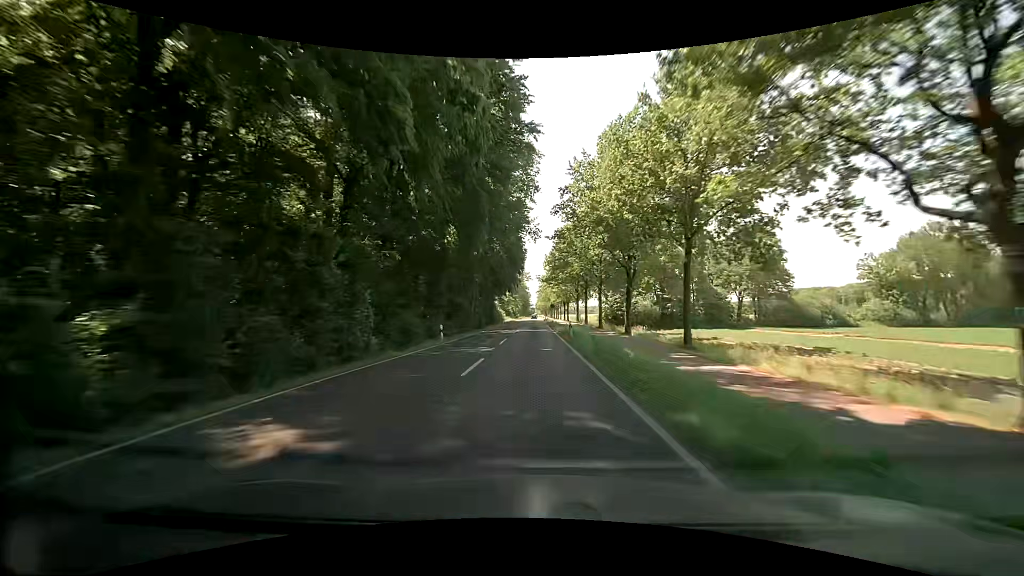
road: secondary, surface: asphalt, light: Day
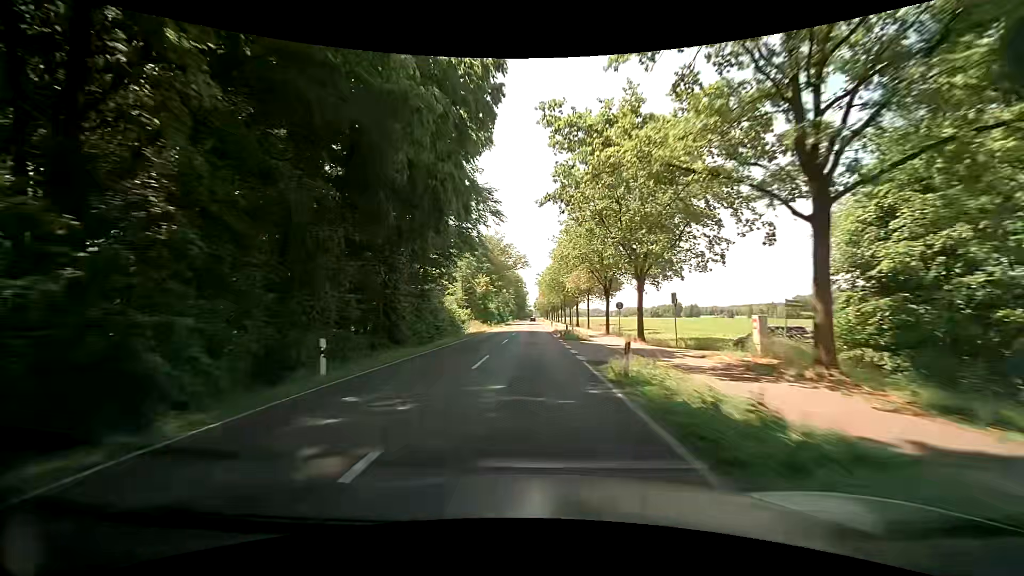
(-0.1, +70.2) m; +1°
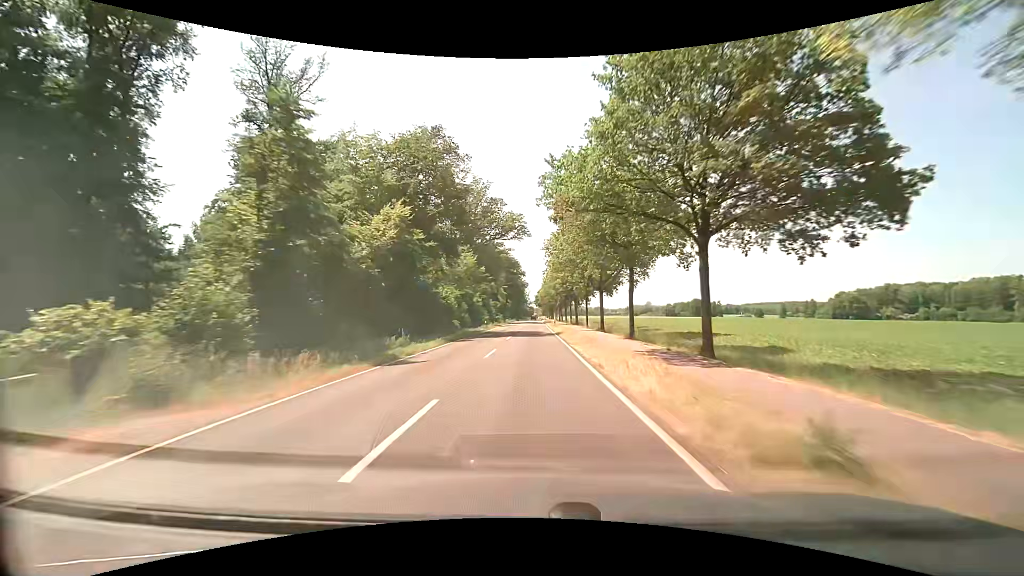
(-0.6, +57.0) m; -1°
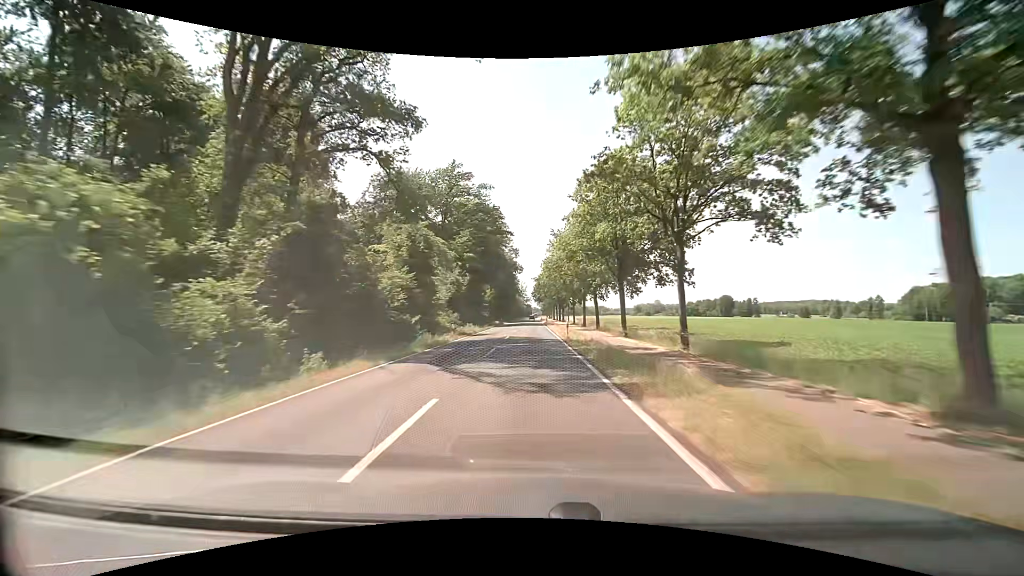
(0.0, +72.0) m; 0°
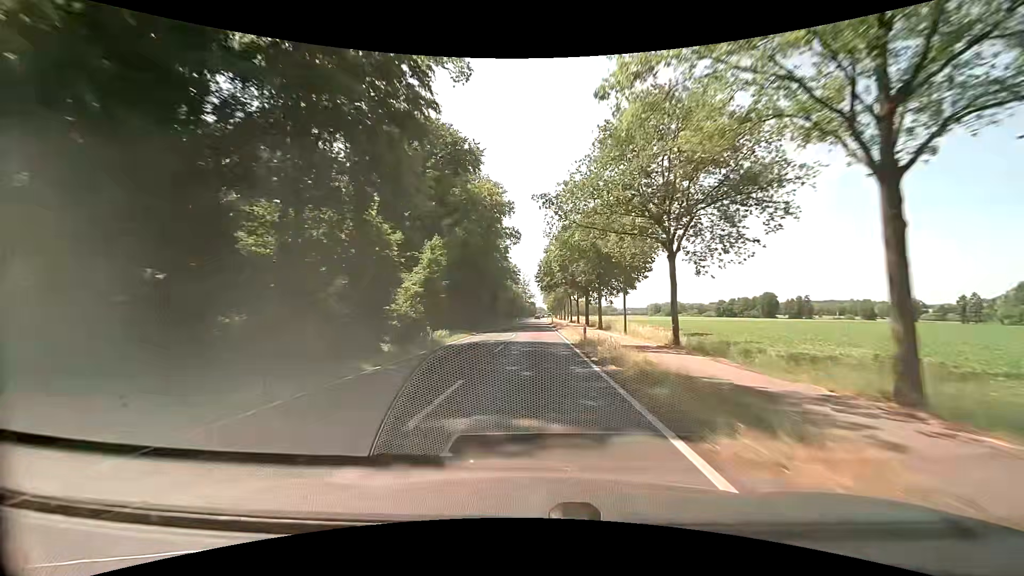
(-0.3, +58.1) m; -1°
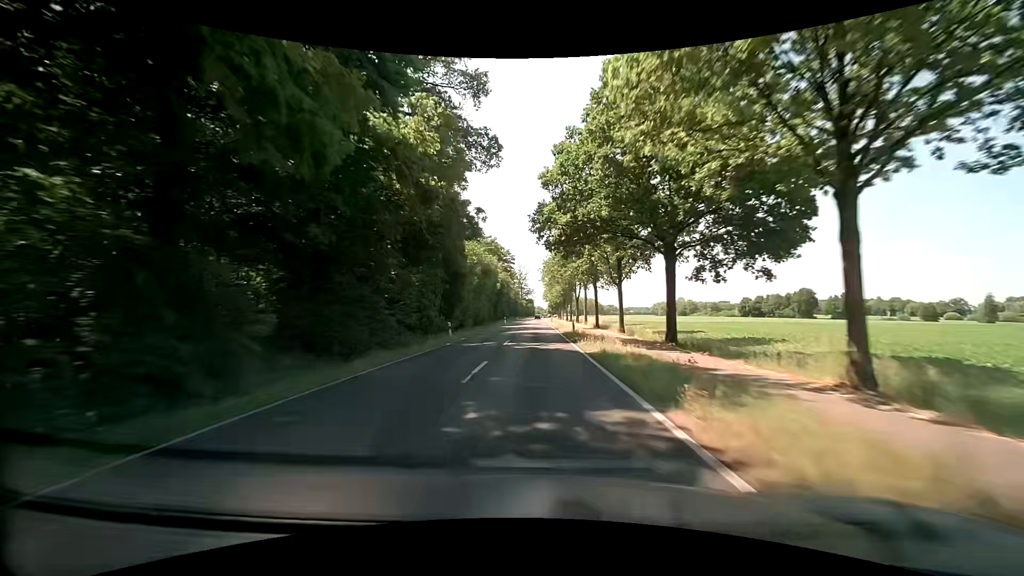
(+0.3, +43.9) m; 0°
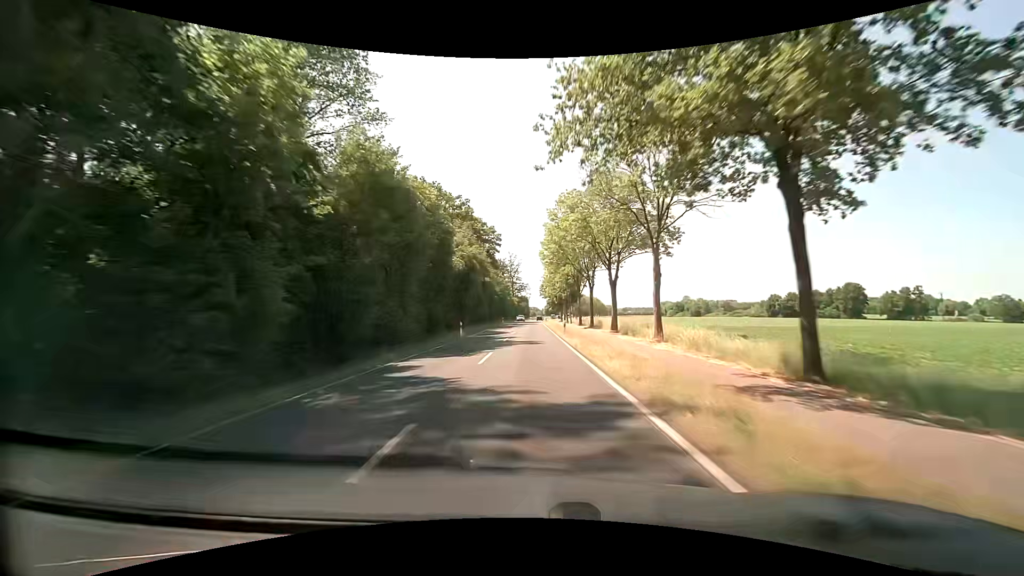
(+0.2, +43.9) m; 0°
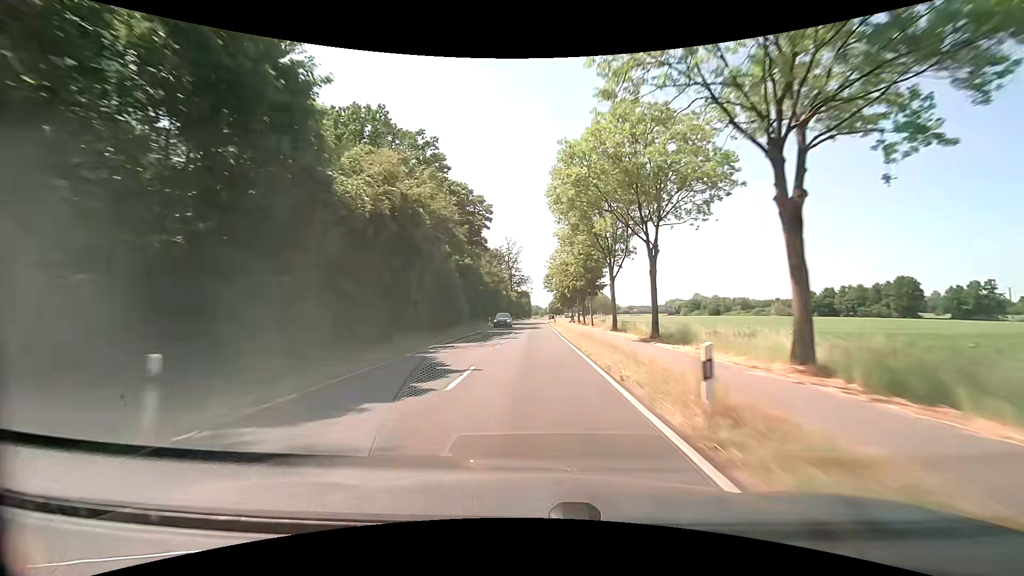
(+0.1, +29.3) m; 0°
(0, +10) (0, +20) (0, +30) (0, +40) (0, +50) (0, +60) (0, +70) (0, +80) (0, +90) (+1, +100) m
